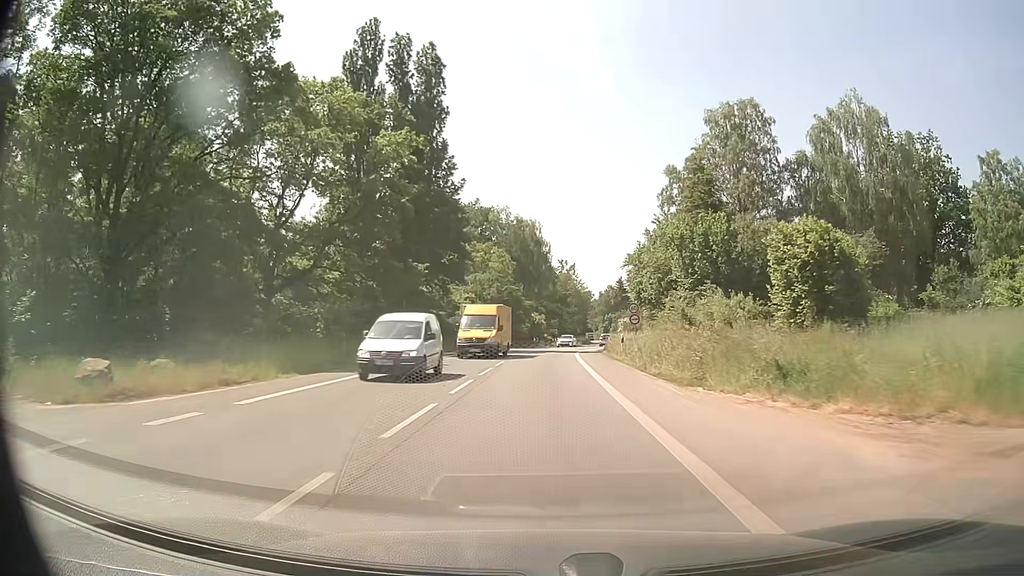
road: secondary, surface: asphalt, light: Day
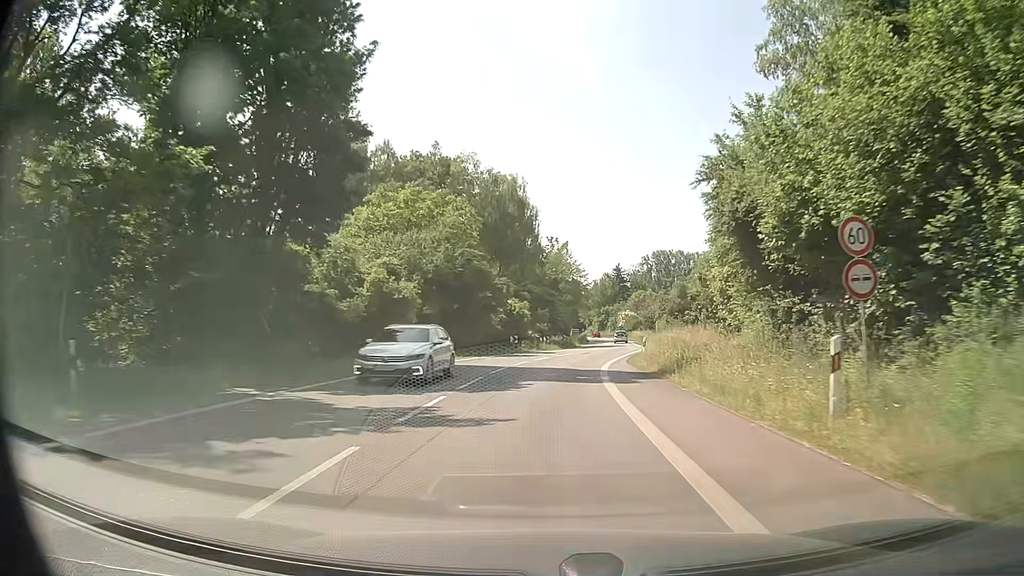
(+0.3, +28.7) m; +1°
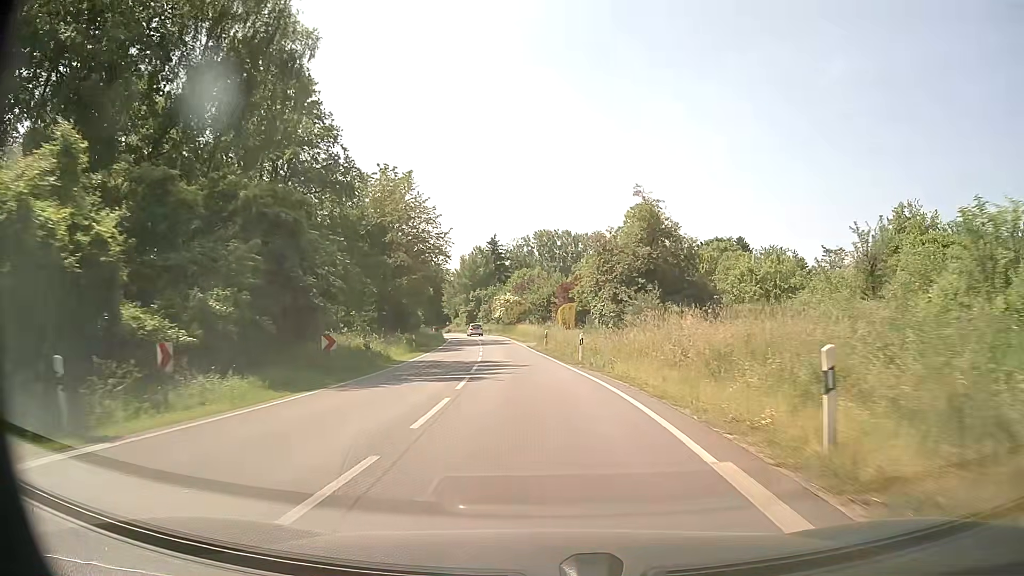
(+4.5, +47.6) m; +11°
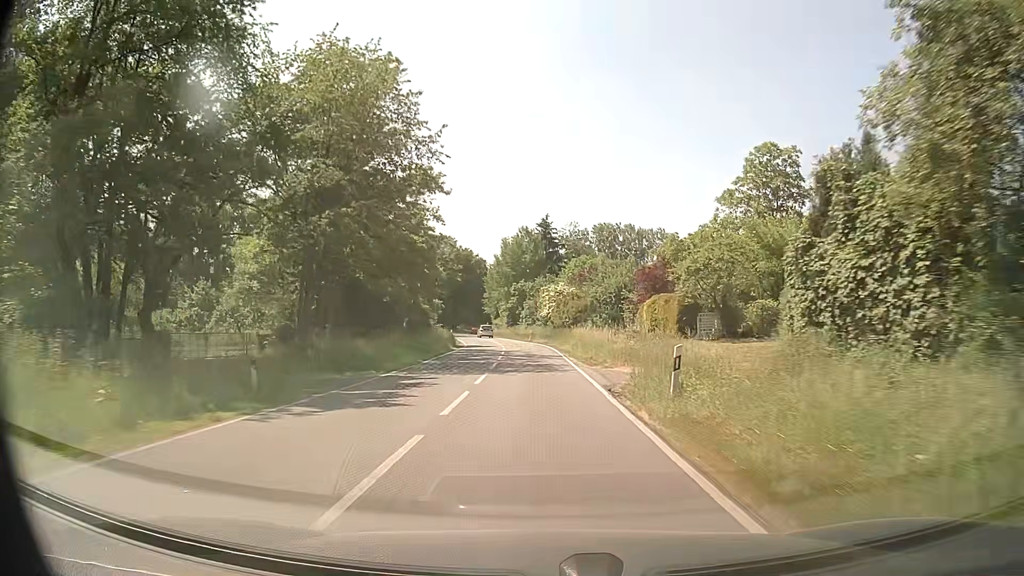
(-1.1, +28.9) m; -5°
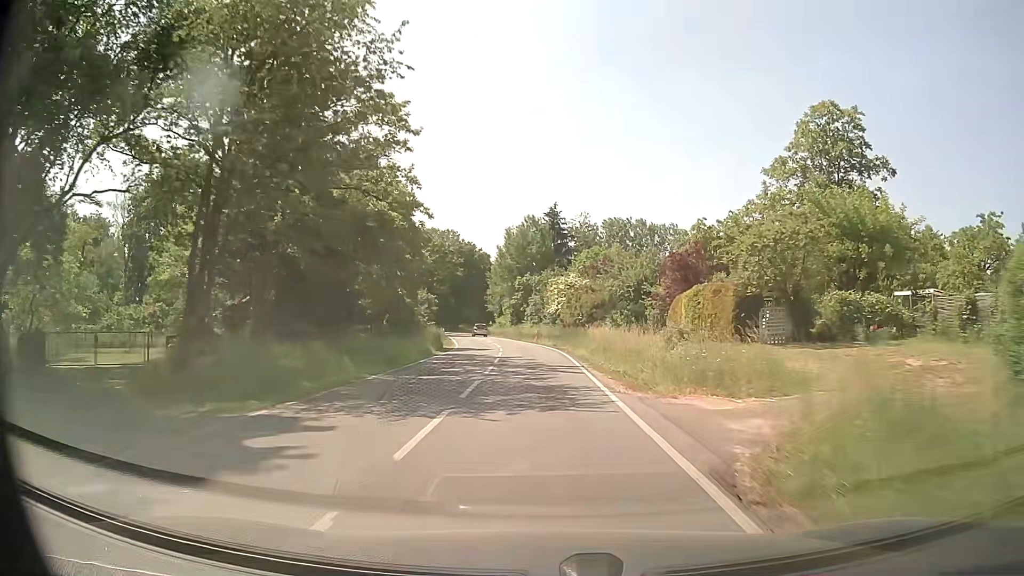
(0.0, +9.7) m; -1°
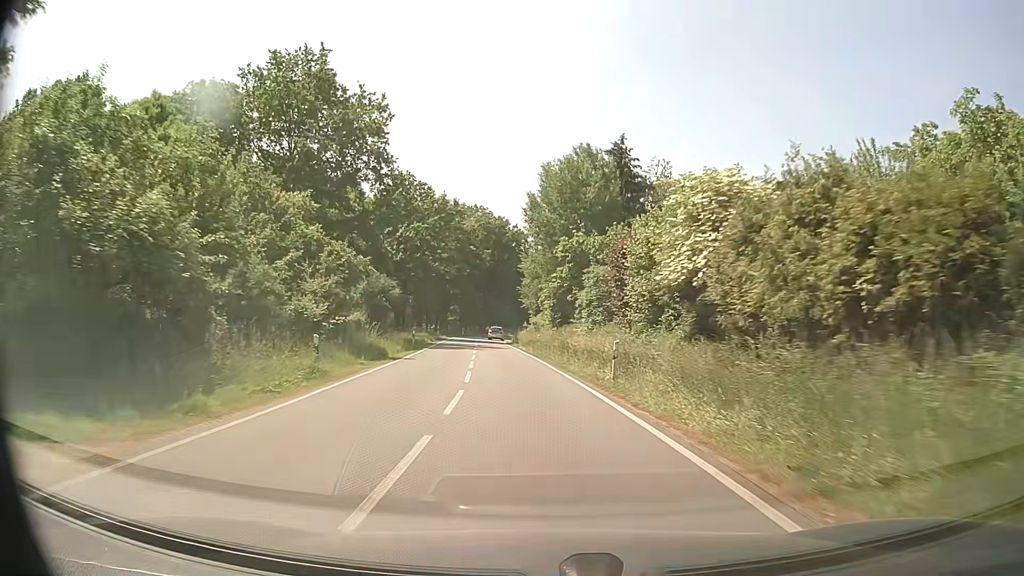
(-0.7, +38.7) m; -4°
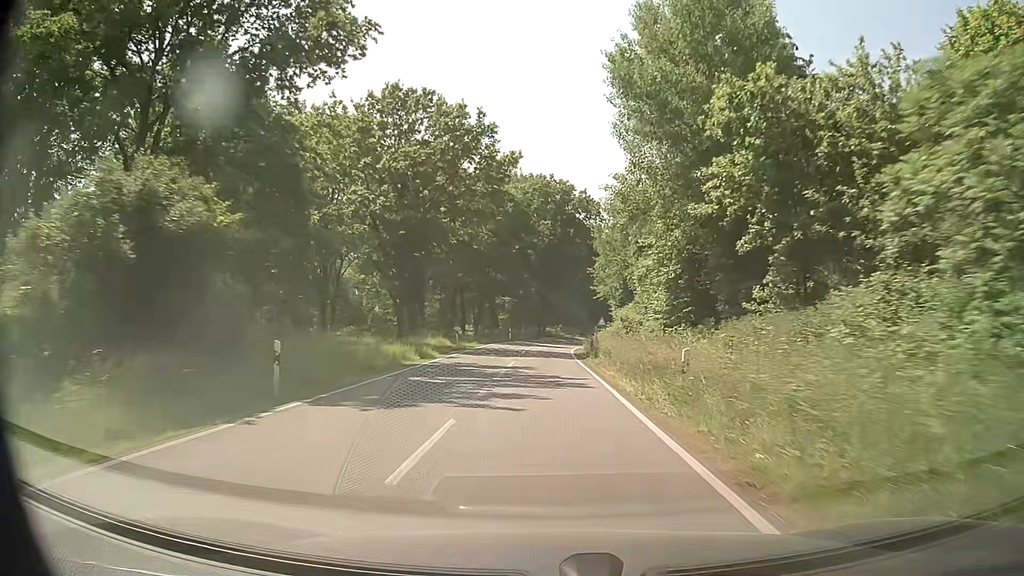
(-1.6, +29.0) m; -6°
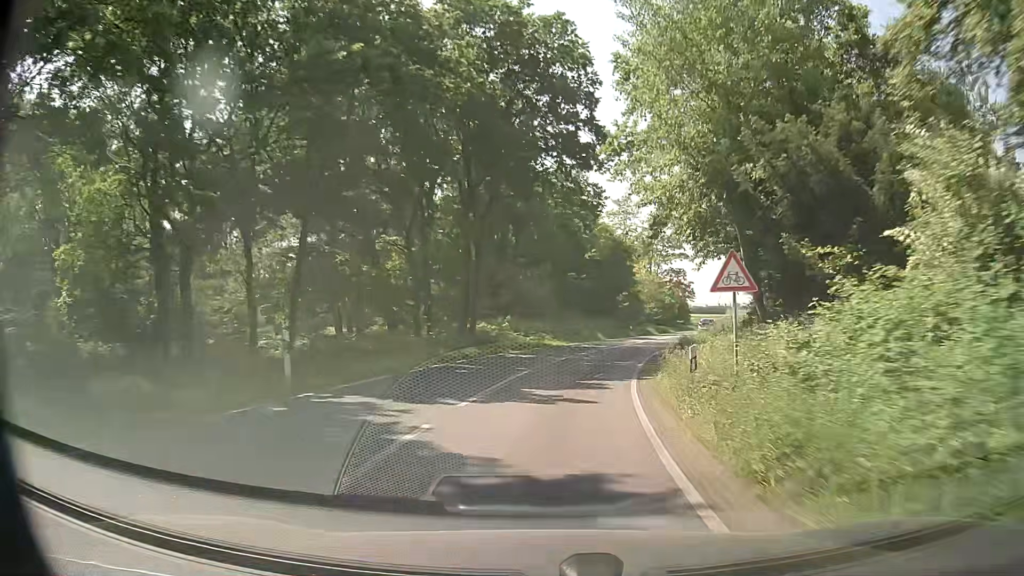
(+1.1, +48.5) m; +5°
